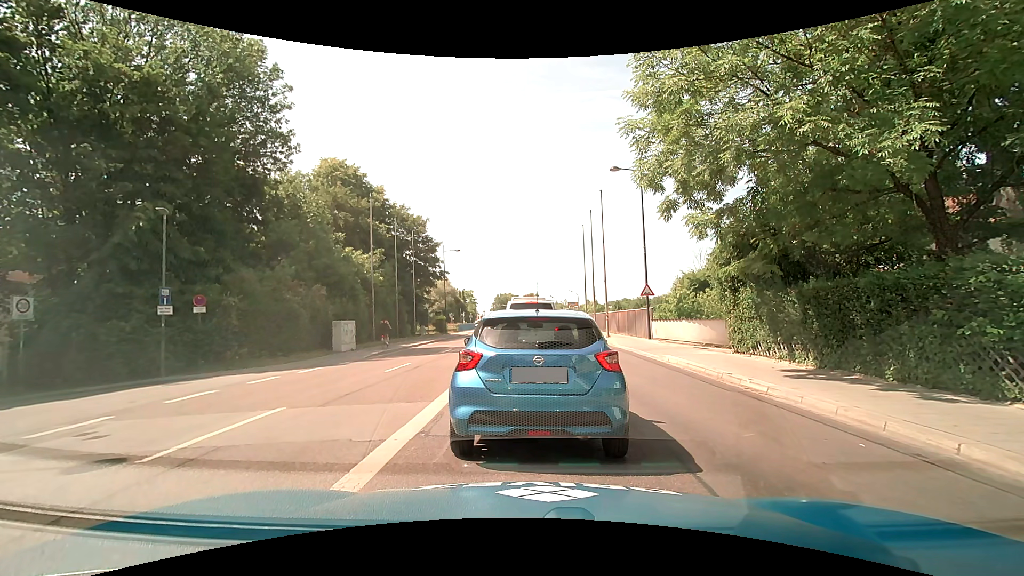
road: secondary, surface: asphalt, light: Day
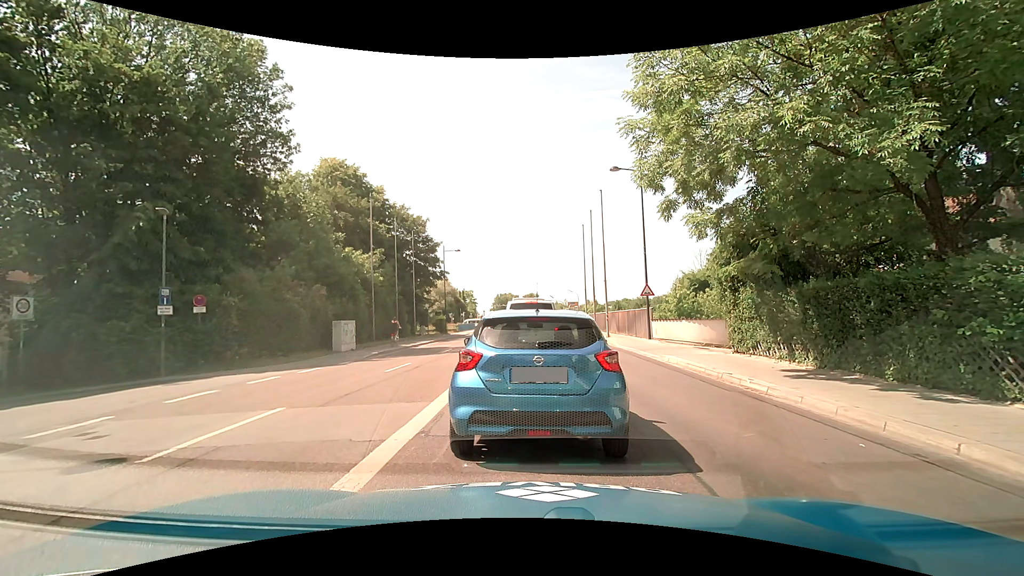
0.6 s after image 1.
(0.0, 0.0) m; 0°
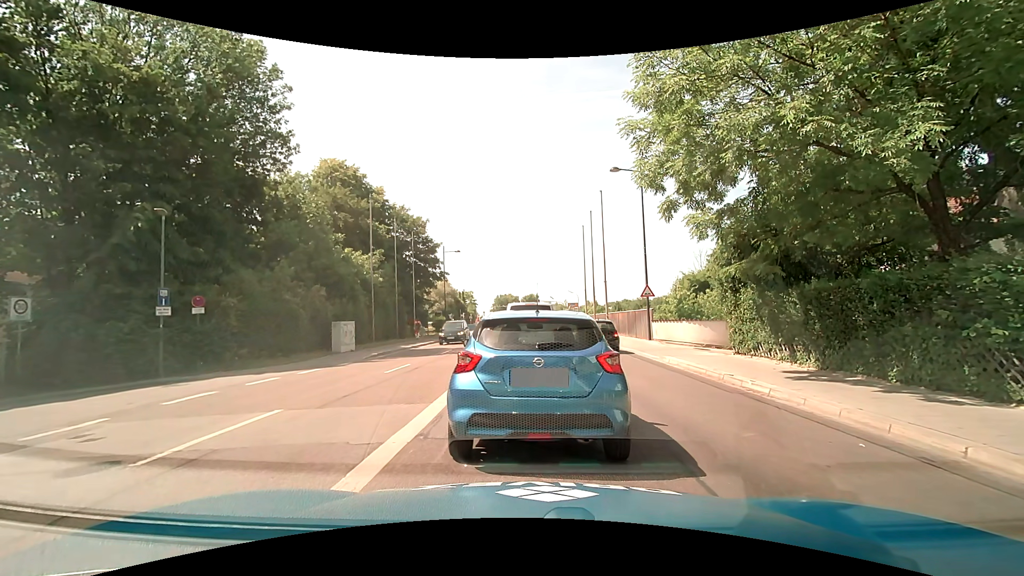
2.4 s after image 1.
(0.0, +0.1) m; 0°
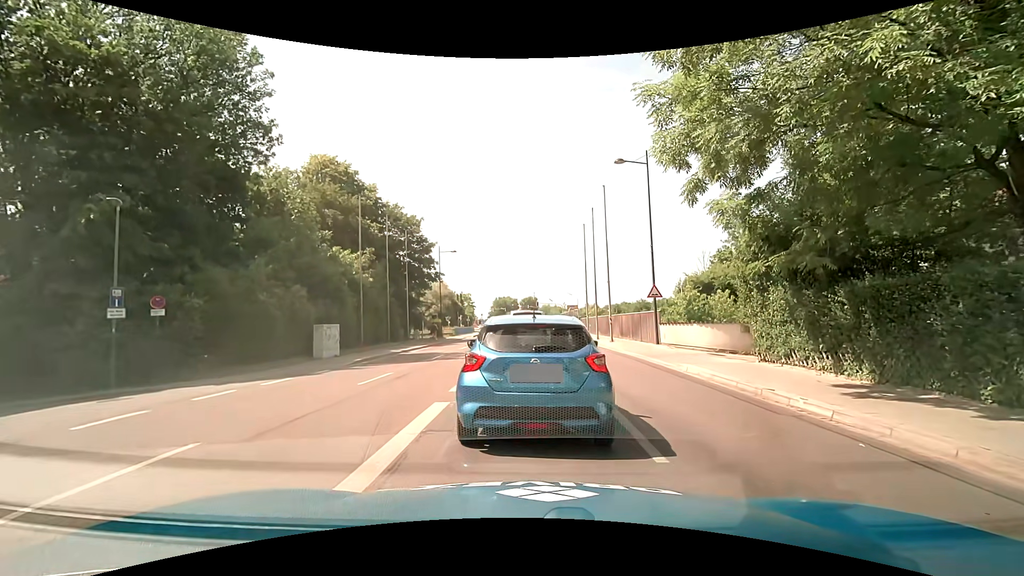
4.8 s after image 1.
(0.0, +2.2) m; 0°
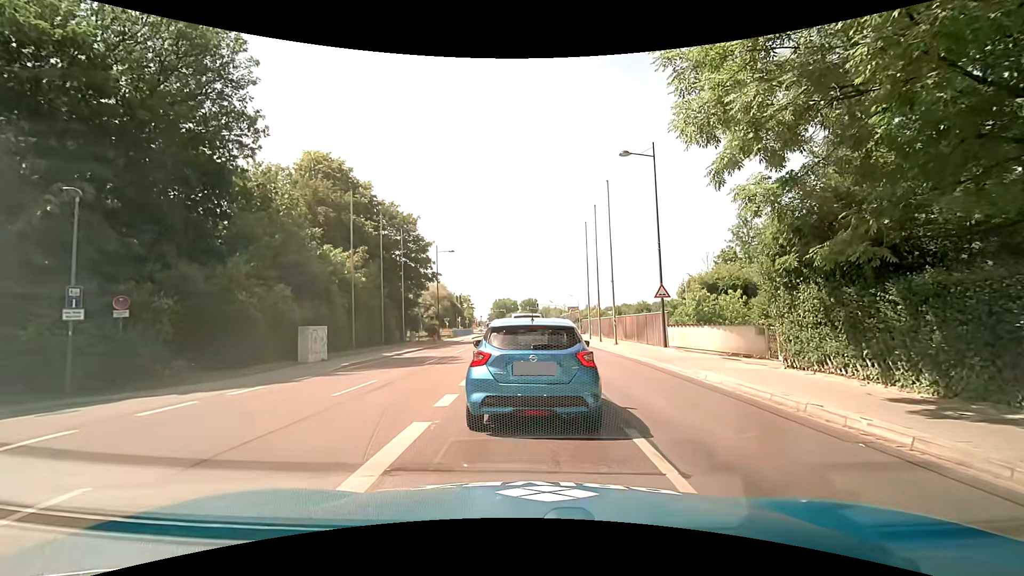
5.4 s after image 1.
(0.0, +1.8) m; 0°
